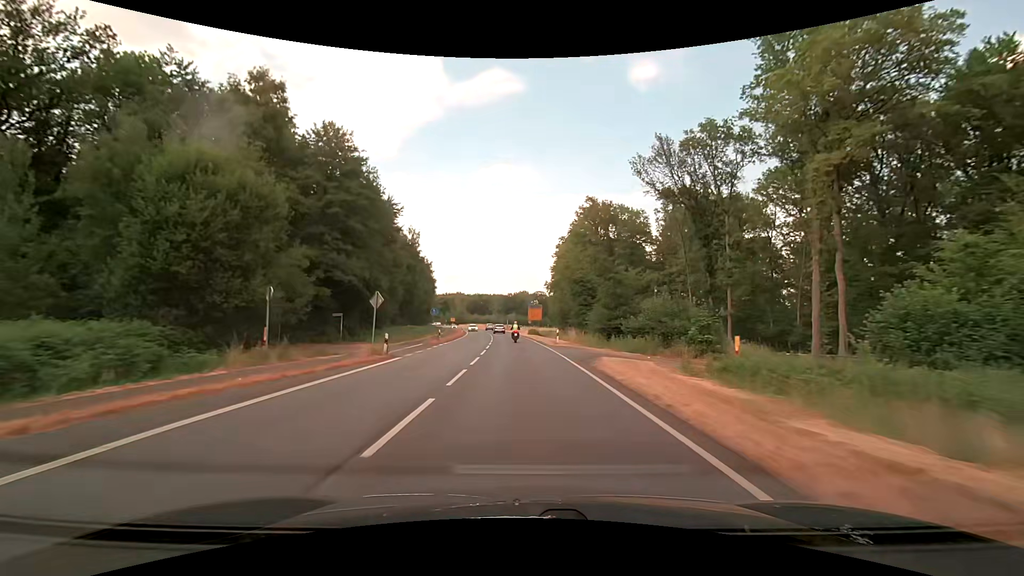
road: primary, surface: asphalt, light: Day
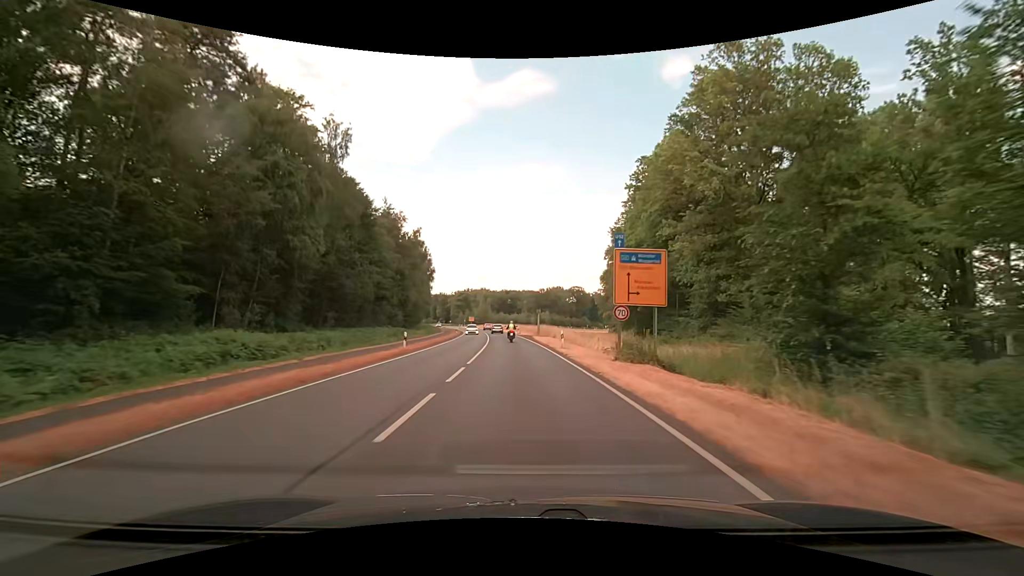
(-1.5, +53.8) m; -4°
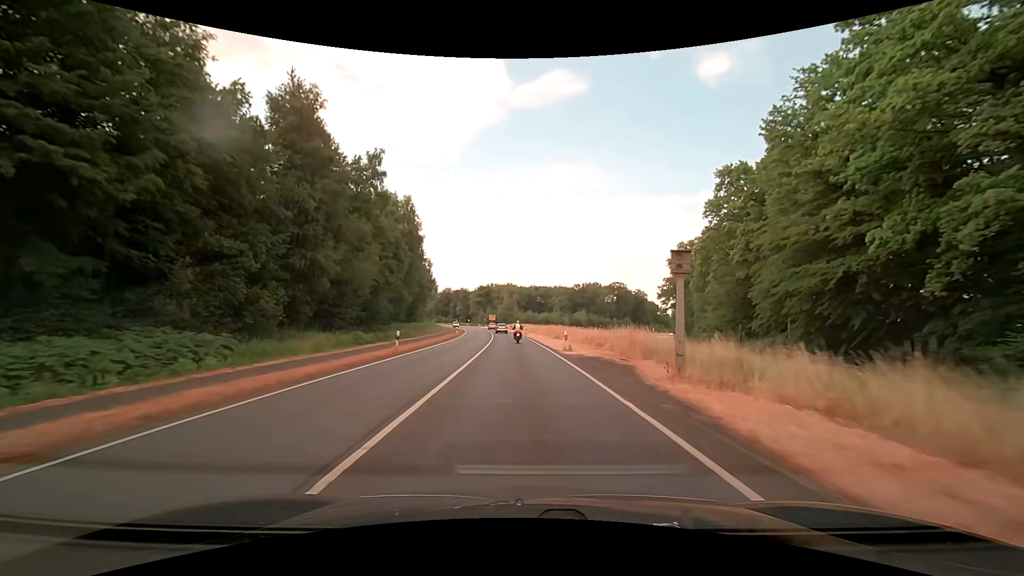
(-1.2, +43.0) m; -3°
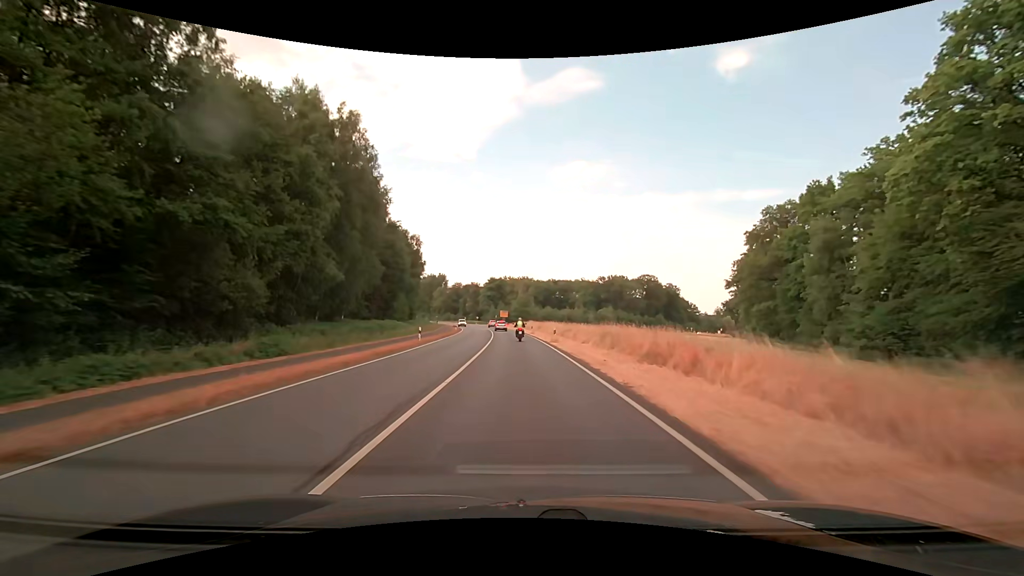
(-0.6, +31.5) m; -2°
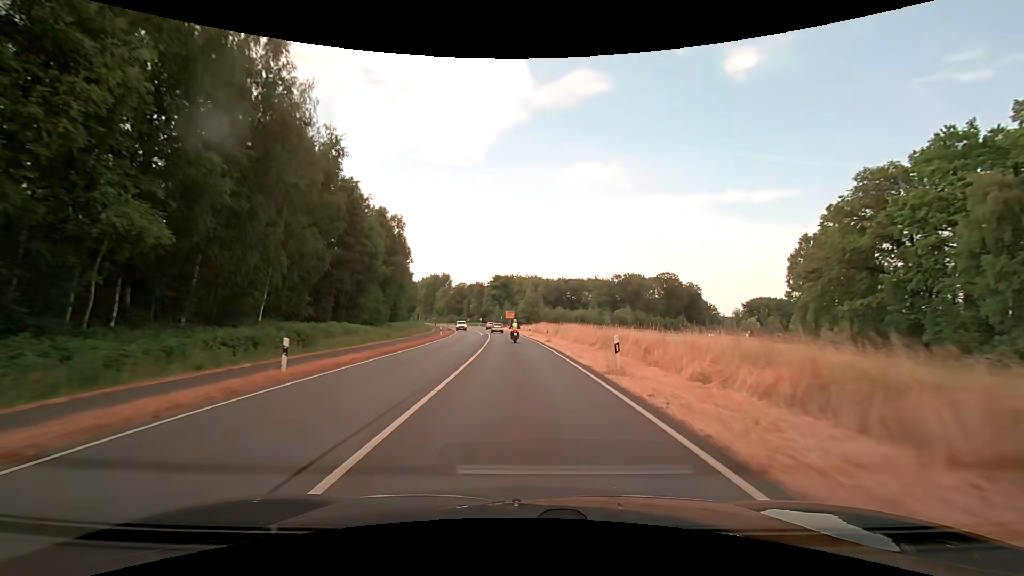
(-0.1, +19.7) m; -1°
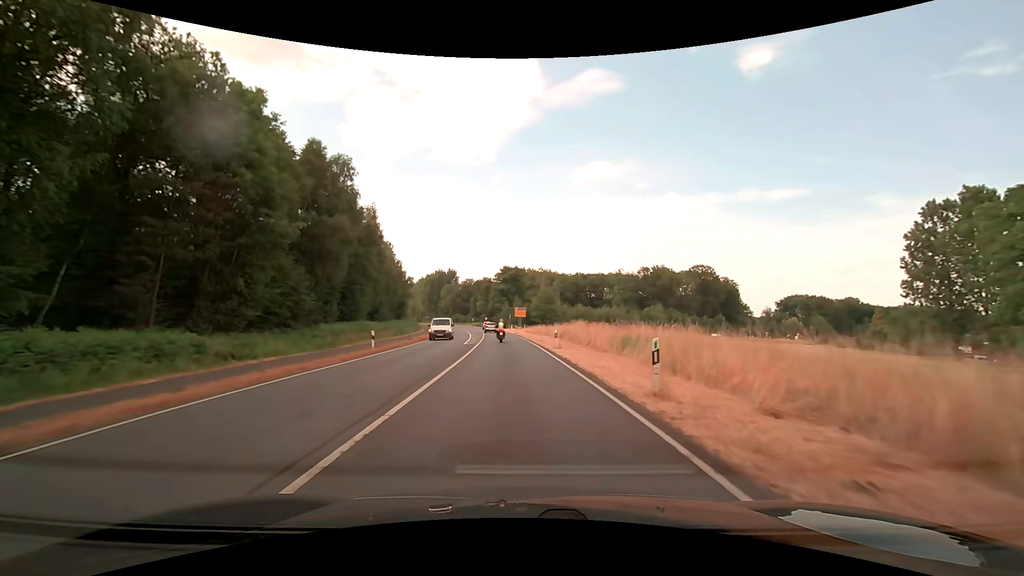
(-0.4, +27.6) m; -2°
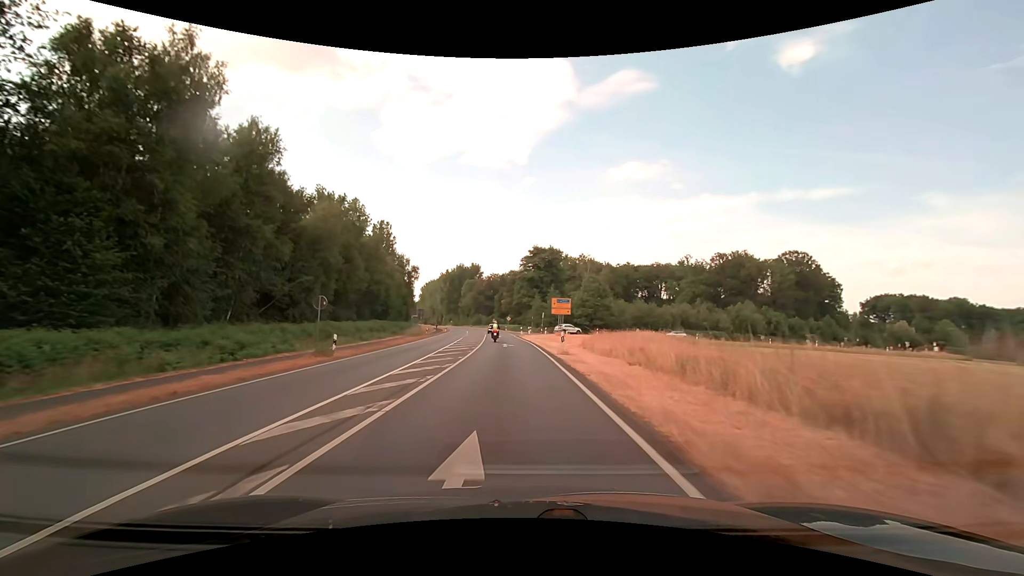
(-1.1, +43.1) m; -4°
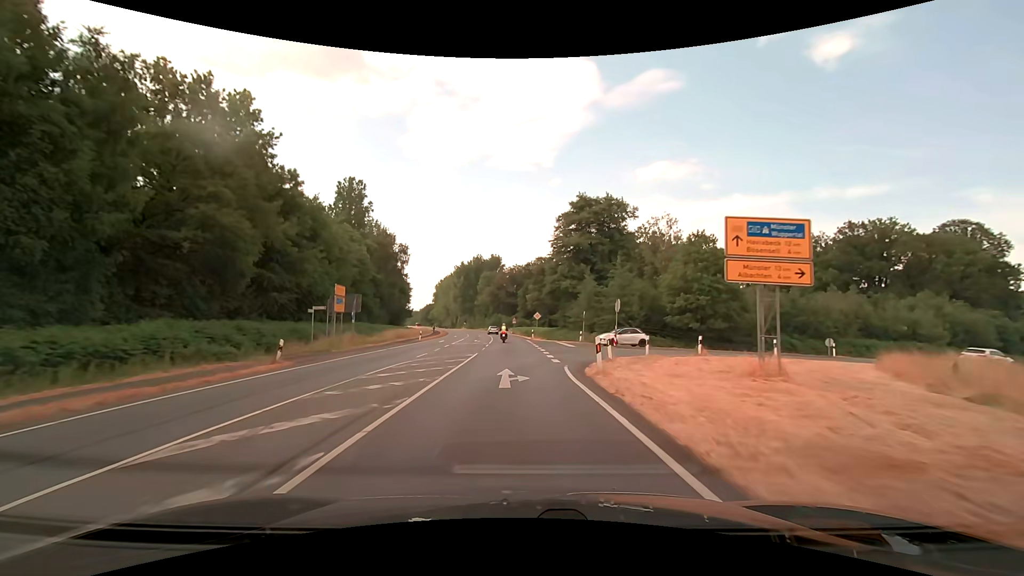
(-1.4, +45.5) m; -3°
(0, +10) (0, +20) (0, +30) (-1, +40) (-1, +50) (-2, +60) (-2, +70) (-3, +80) (-4, +90) (-6, +100) m
